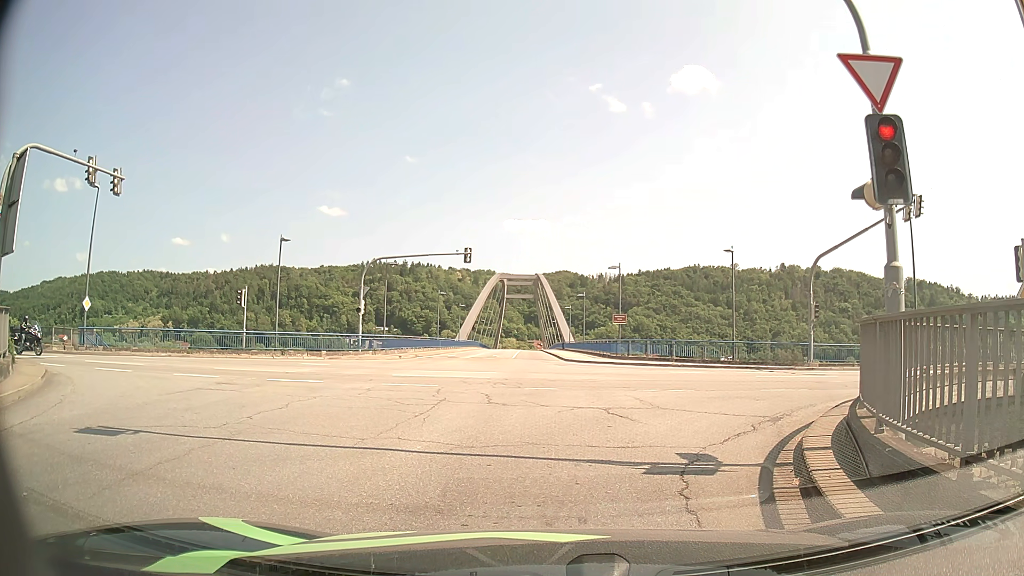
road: tertiary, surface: asphalt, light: Day
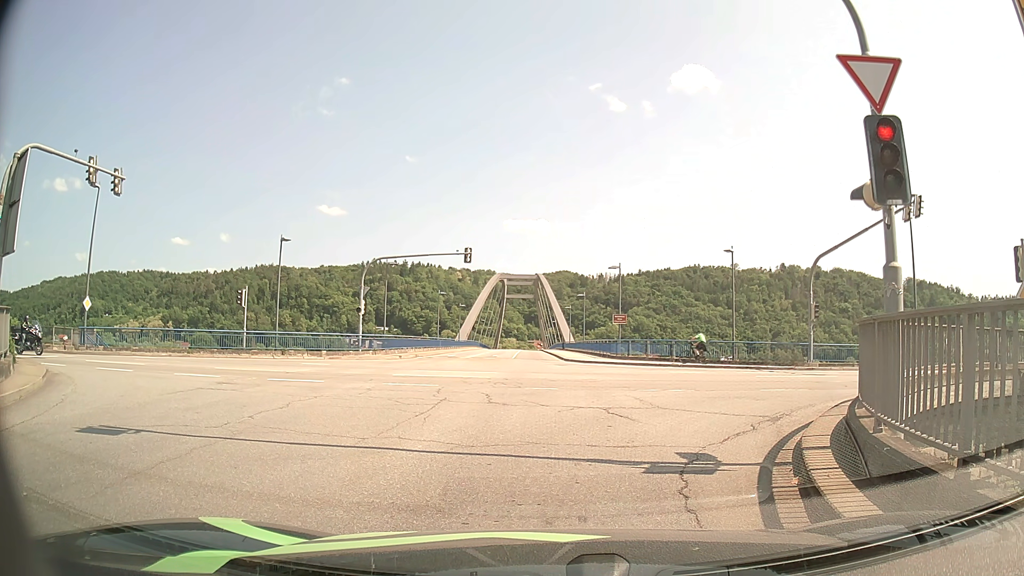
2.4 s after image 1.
(0.0, +0.1) m; 0°
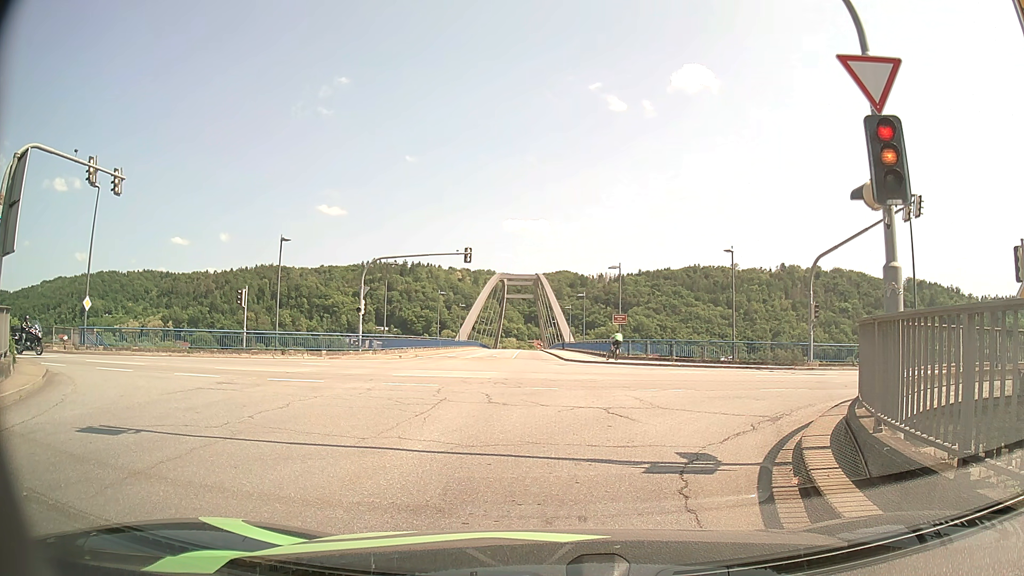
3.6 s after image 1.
(0.0, 0.0) m; 0°
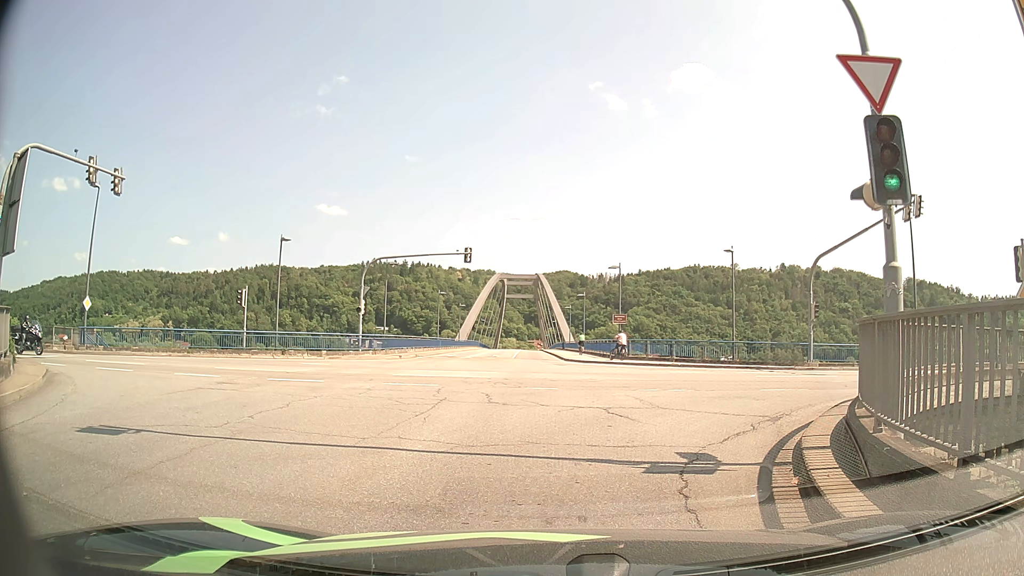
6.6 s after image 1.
(0.0, 0.0) m; 0°
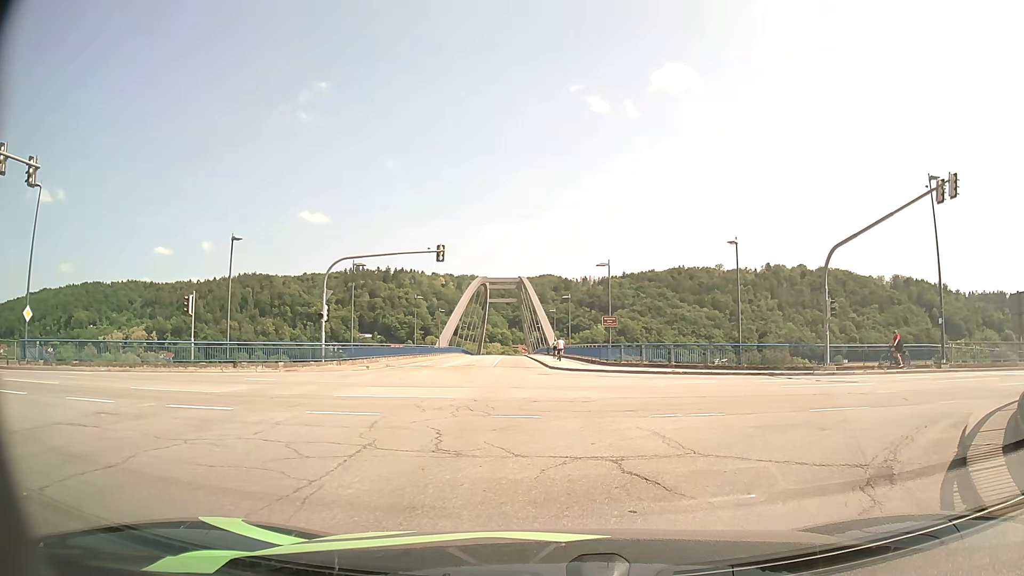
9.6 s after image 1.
(+0.2, +4.5) m; +4°
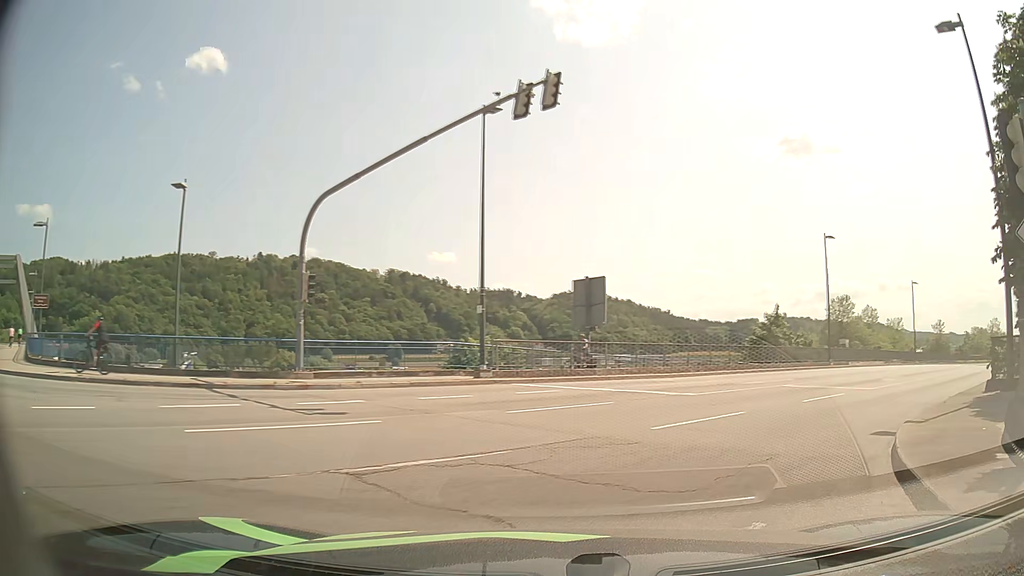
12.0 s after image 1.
(+3.5, +10.4) m; +42°
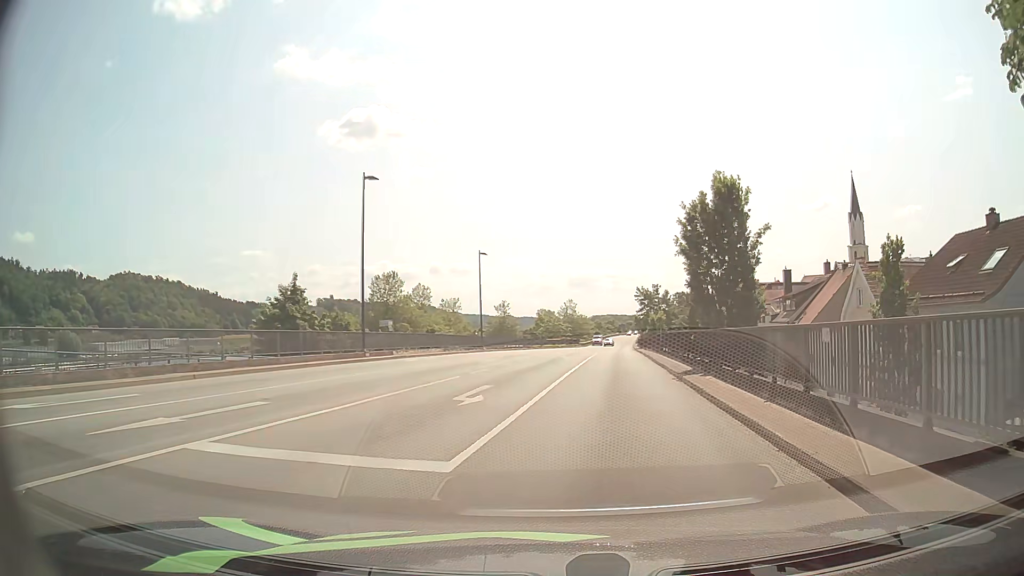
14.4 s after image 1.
(+5.7, +13.6) m; +39°
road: primary
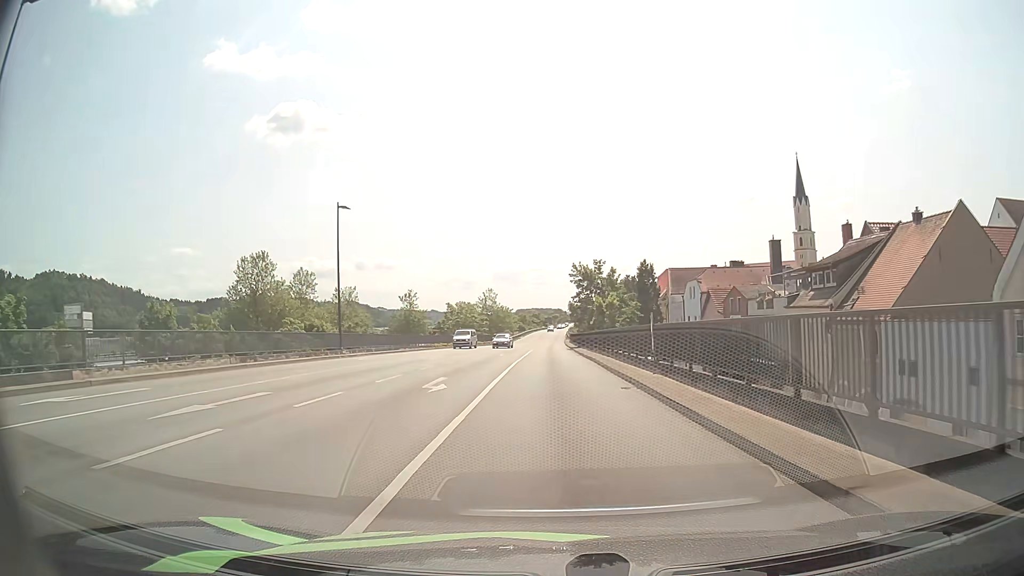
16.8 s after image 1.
(+1.8, +22.8) m; +7°
